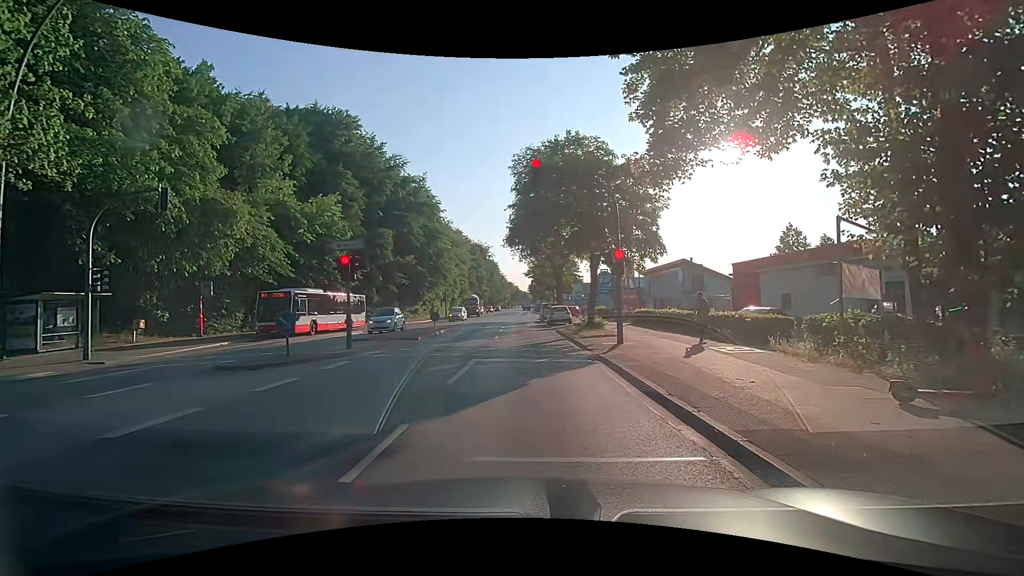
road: primary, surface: asphalt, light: Day
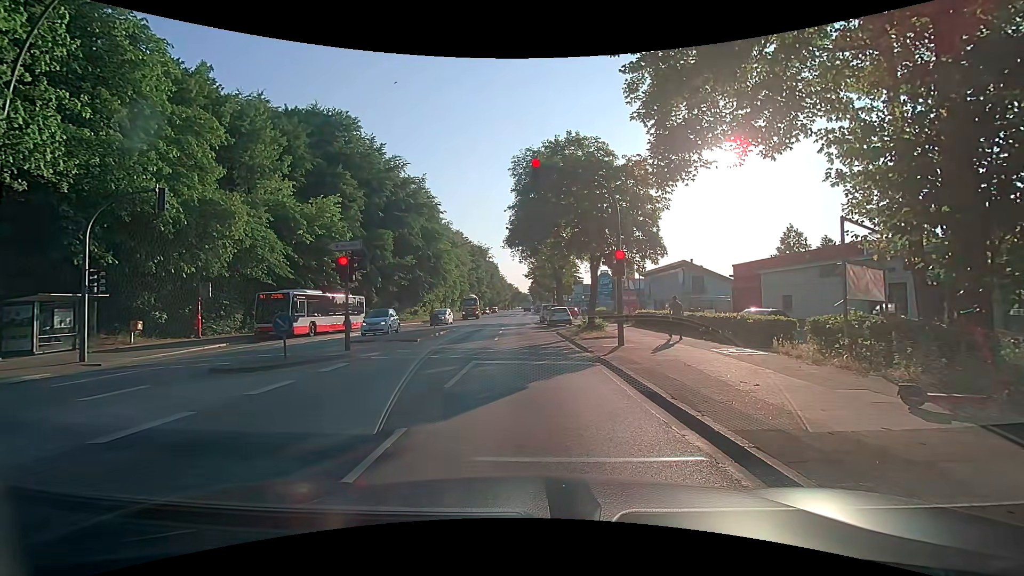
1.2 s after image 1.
(0.0, +0.2) m; 0°
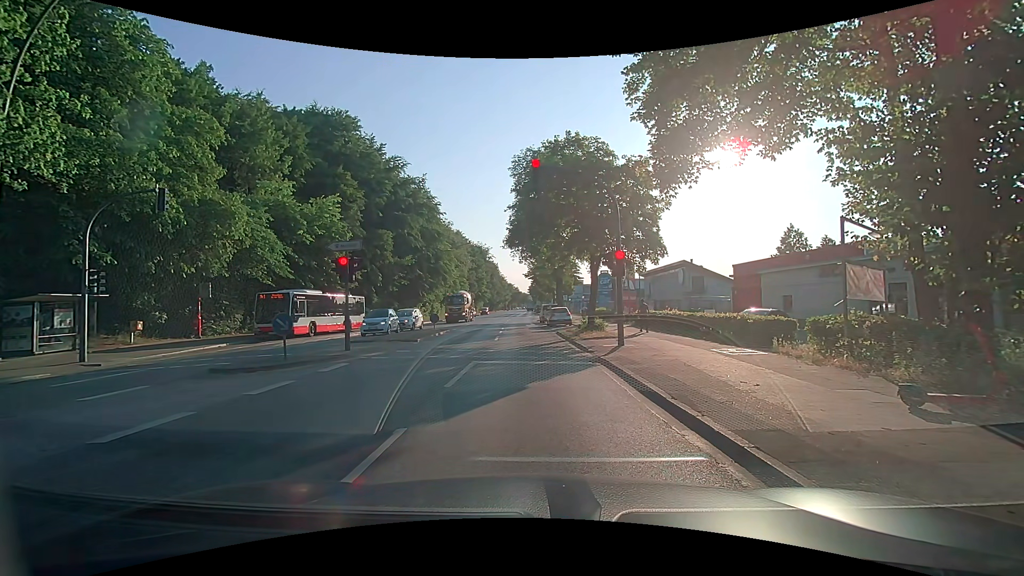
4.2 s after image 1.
(0.0, +0.1) m; 0°
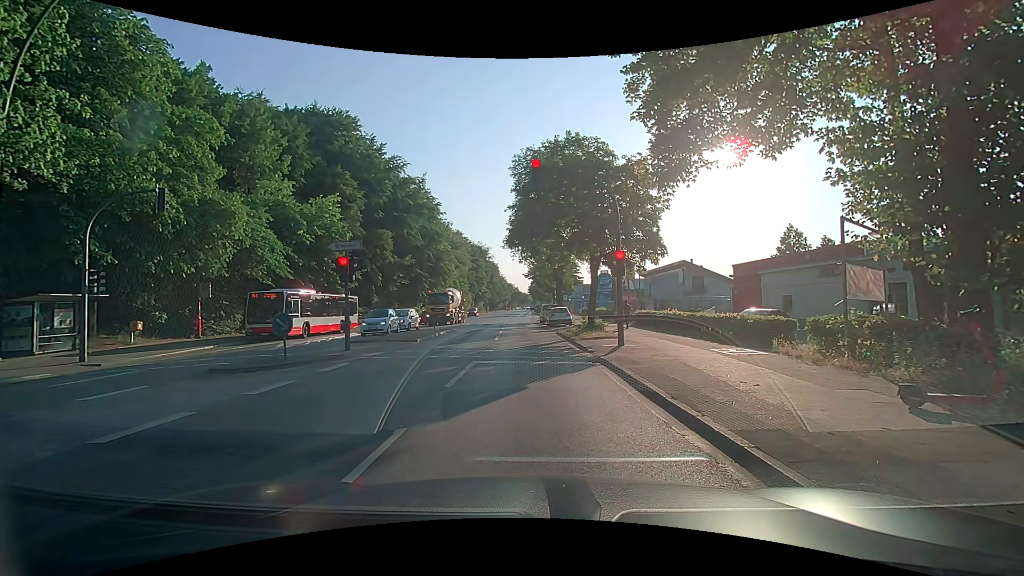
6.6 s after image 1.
(0.0, 0.0) m; 0°
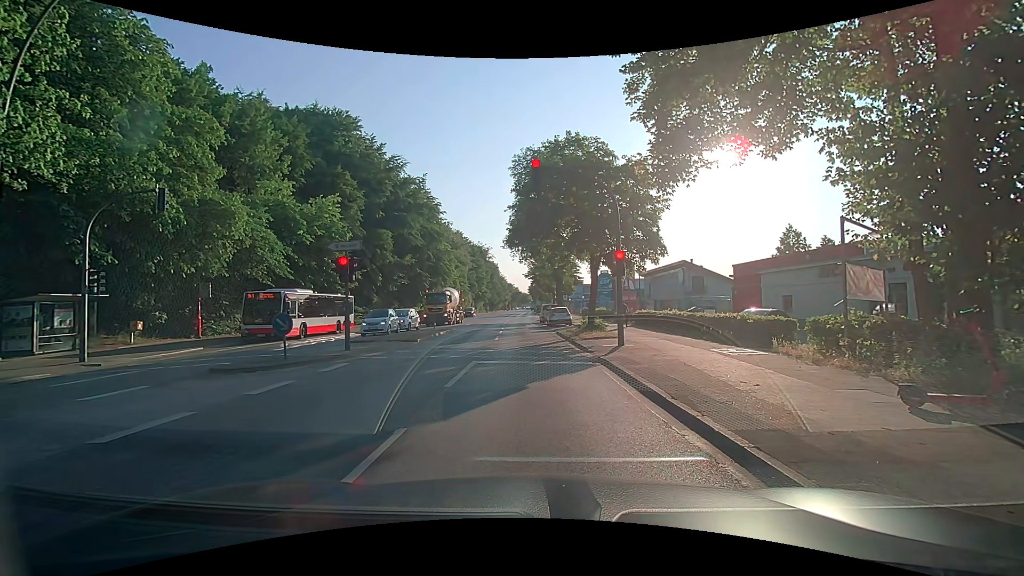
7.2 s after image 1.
(0.0, 0.0) m; 0°
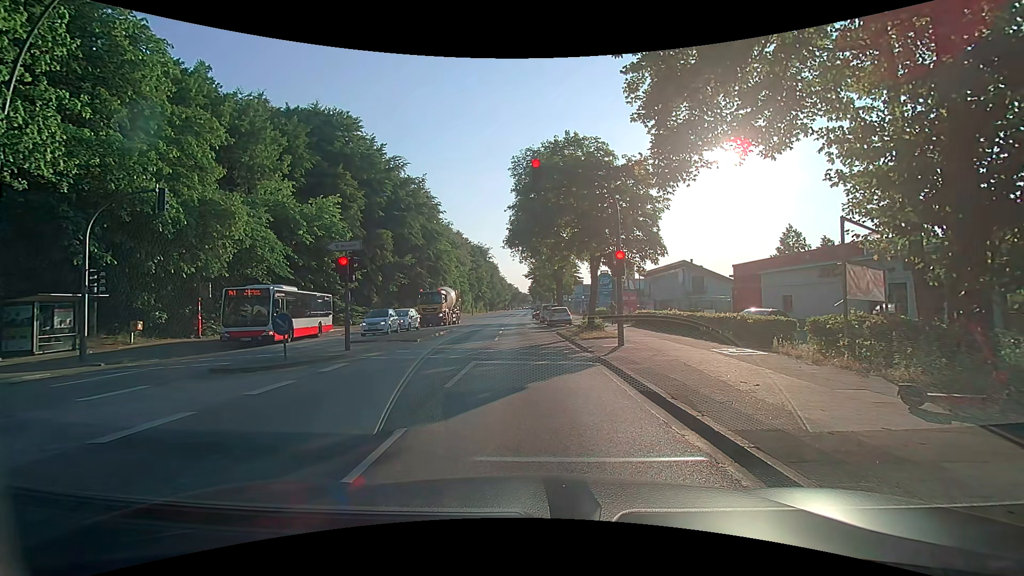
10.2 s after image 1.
(0.0, 0.0) m; 0°
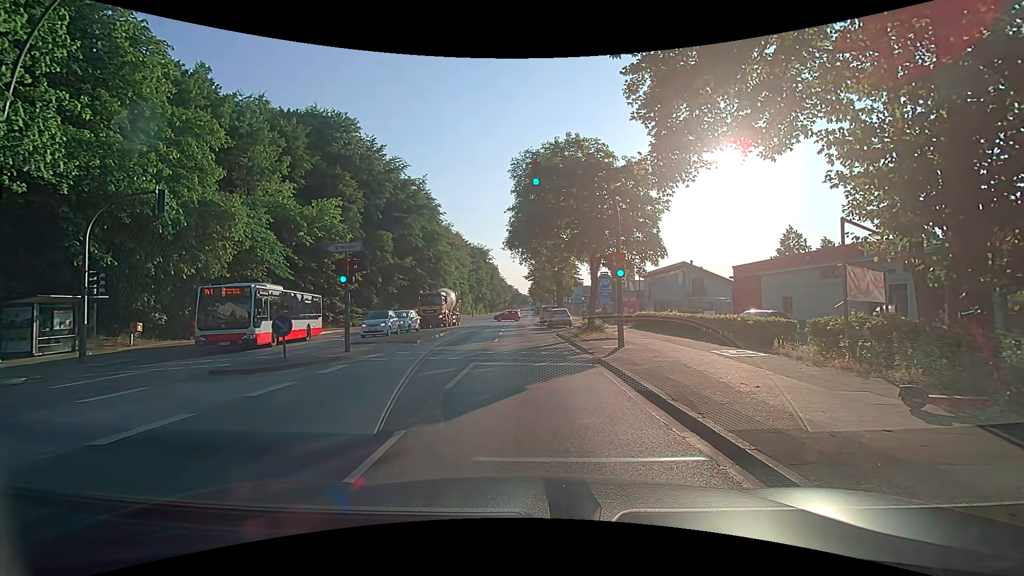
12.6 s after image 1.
(0.0, 0.0) m; 0°
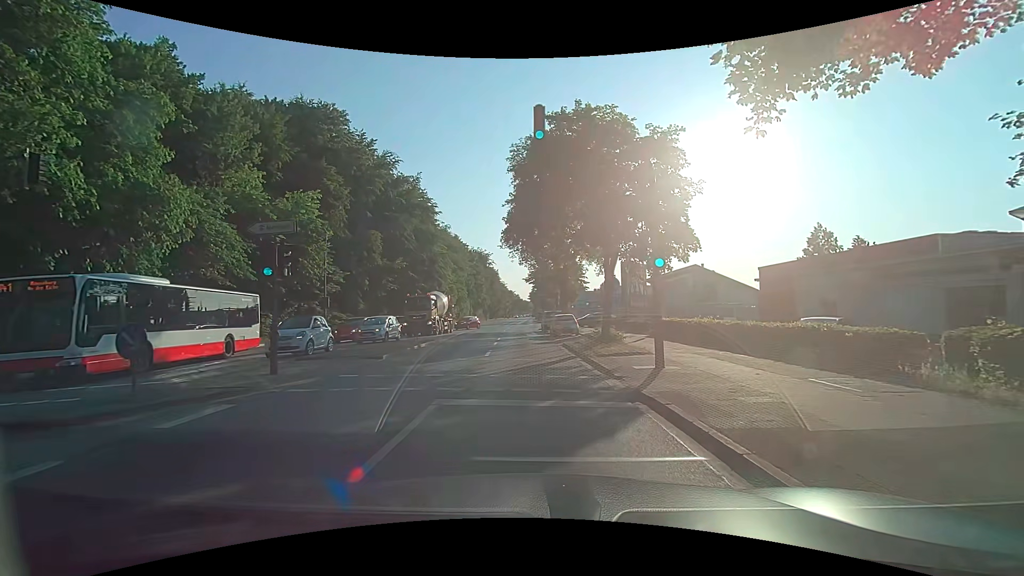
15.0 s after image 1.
(0.0, +5.4) m; +1°
(0, +10) (-1, +20) (-1, +30) (-2, +40) (-2, +50) (-3, +60) (-3, +70) (-3, +80) (-3, +90) (-4, +100) m
